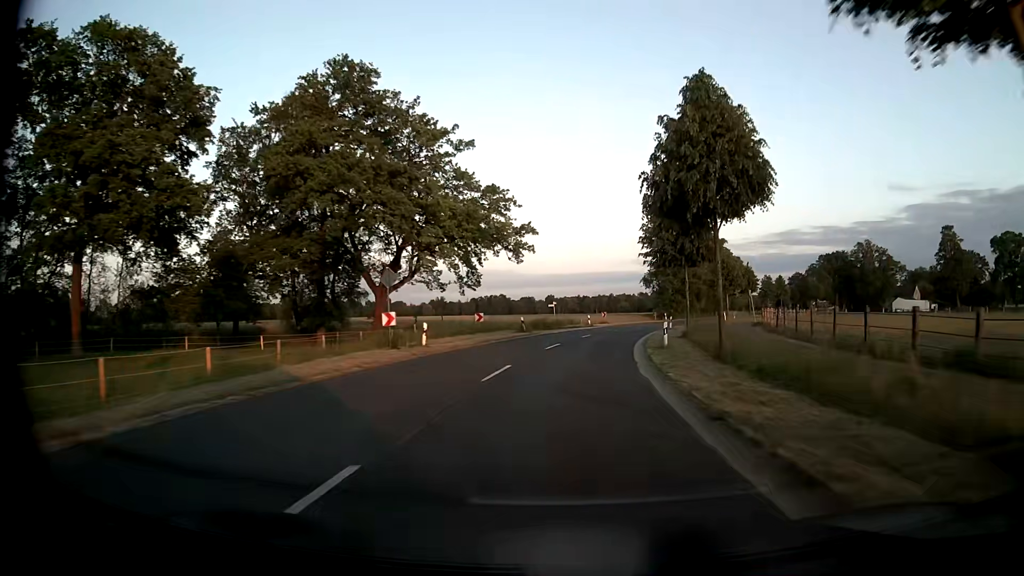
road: secondary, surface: asphalt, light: Day
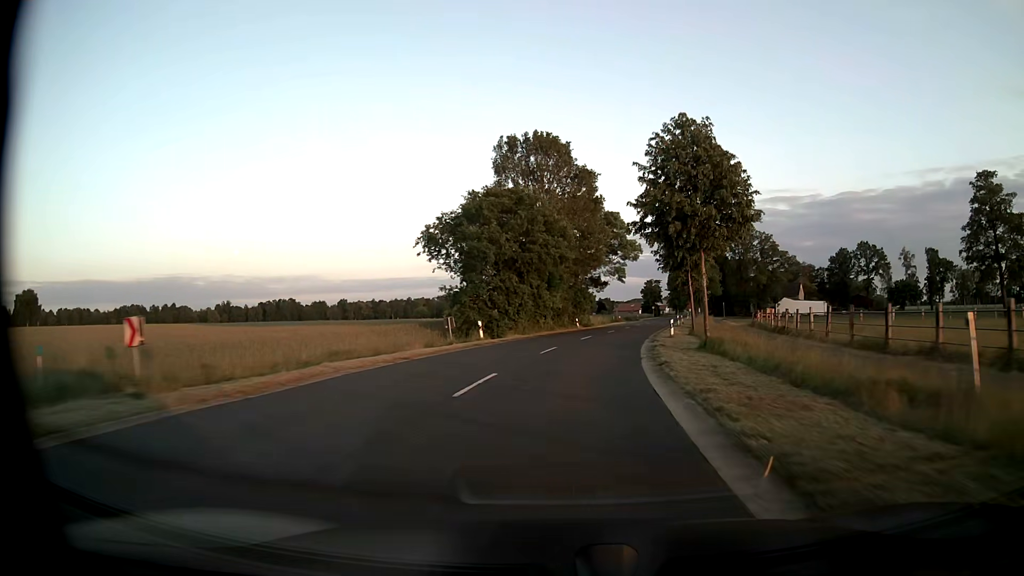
(+8.8, +61.6) m; +17°
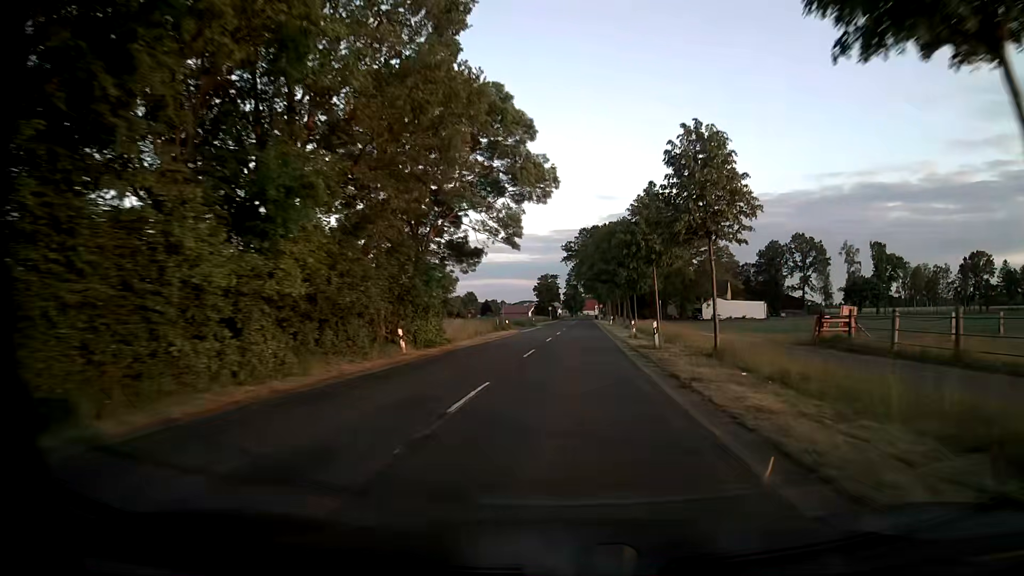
(+3.2, +37.3) m; +10°
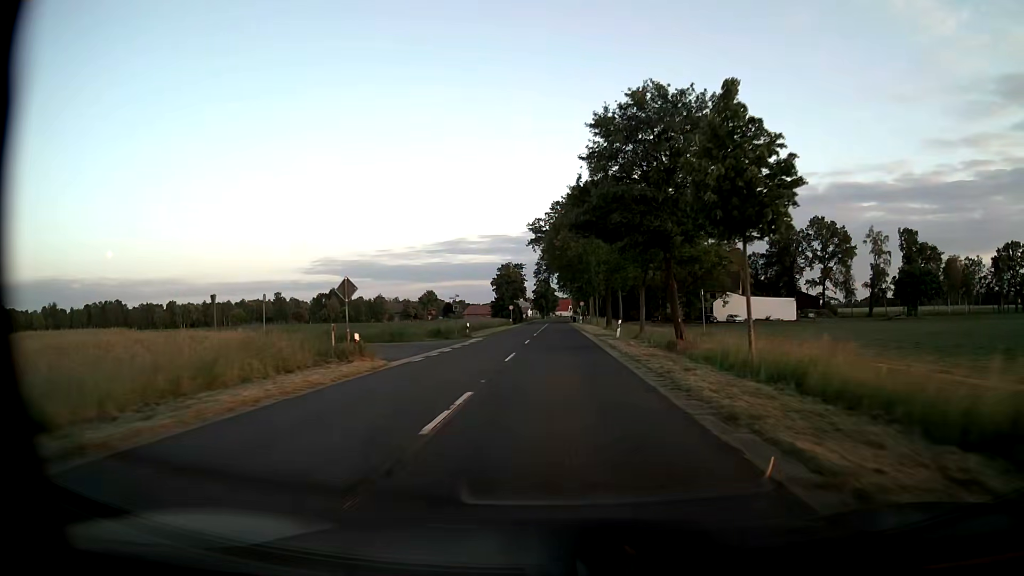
(+1.1, +37.5) m; +3°
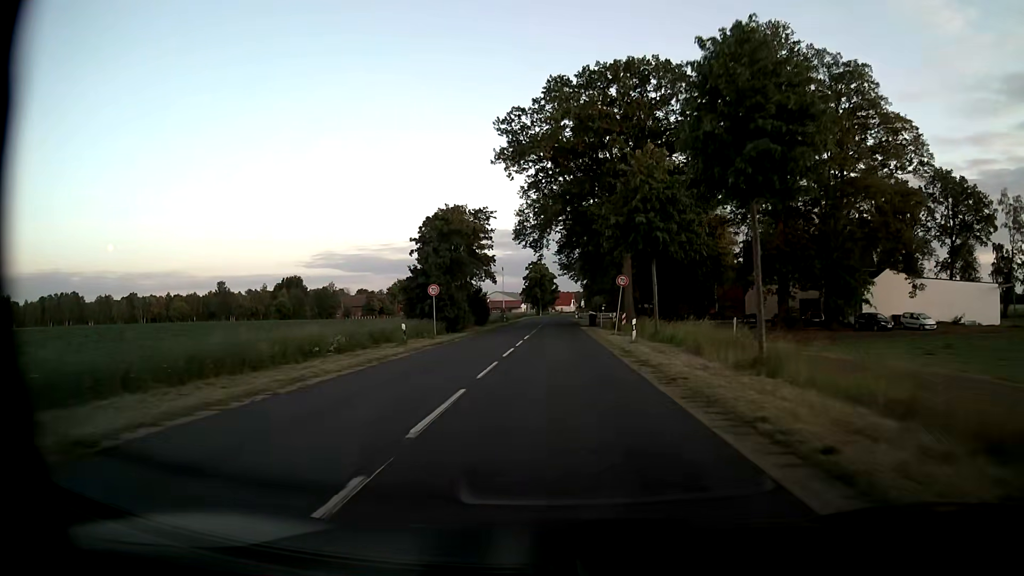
(-0.2, +60.1) m; 0°
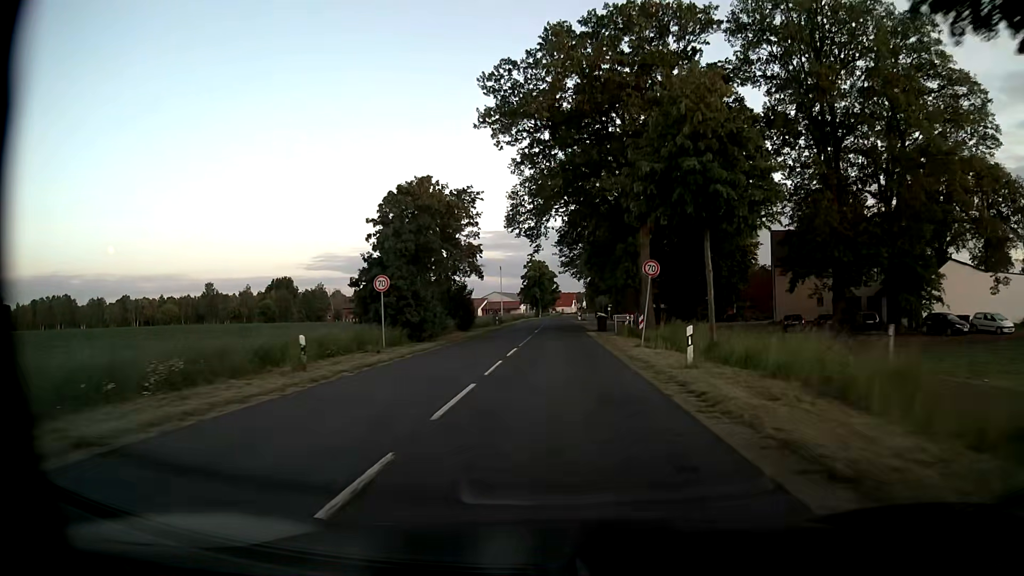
(0.0, +10.9) m; 0°
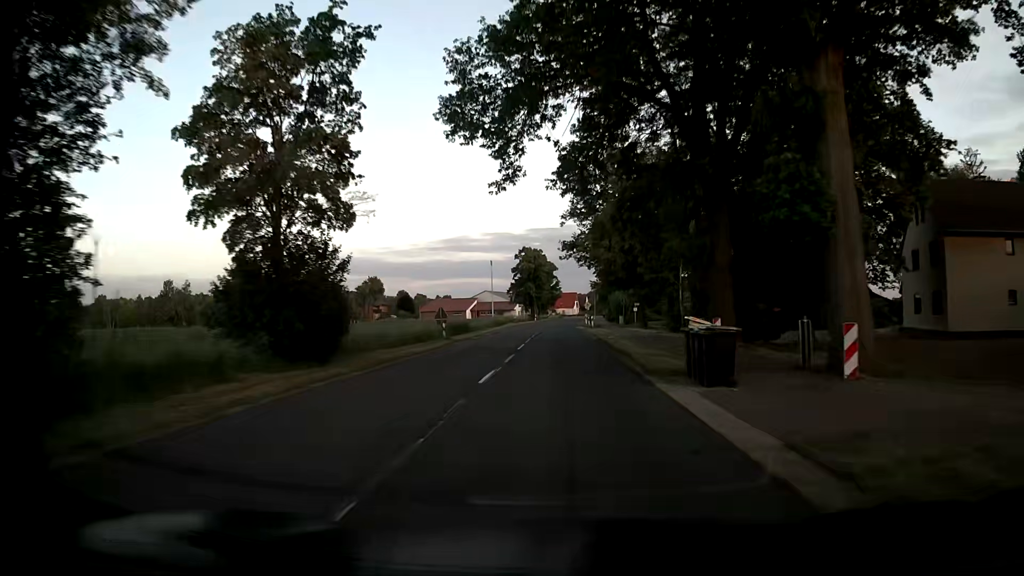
(-0.1, +31.7) m; 0°
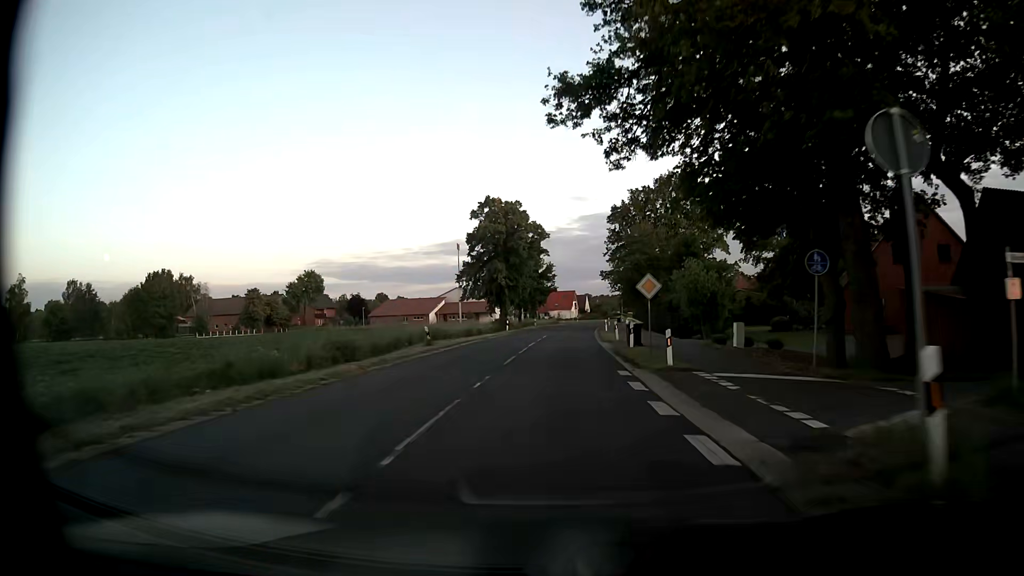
(+0.4, +54.2) m; +1°
(0, +10) (0, +20) (0, +30) (0, +40) (+1, +50) (+1, +60) (+2, +70) (+3, +80) (+4, +90) (+5, +100) m
